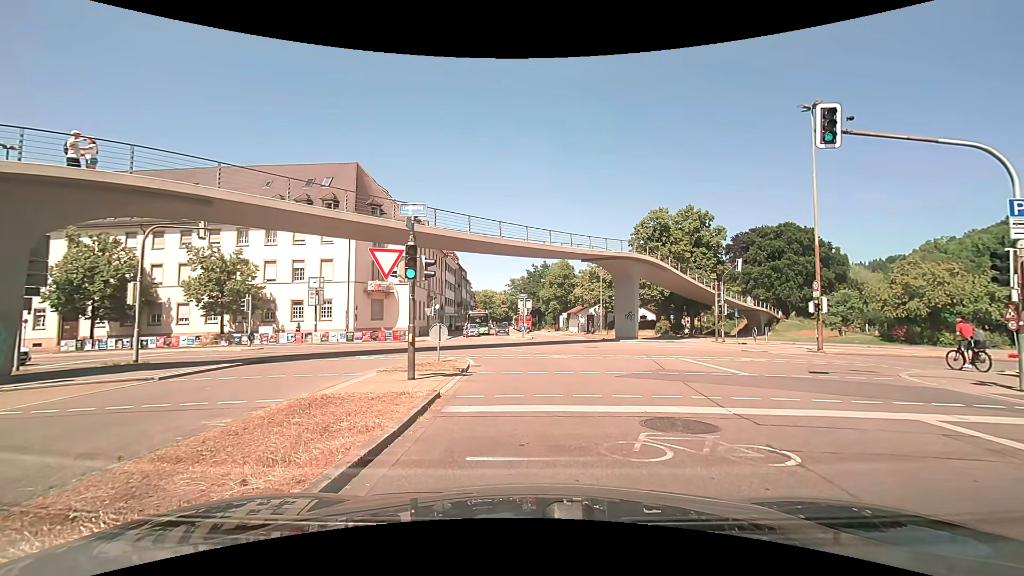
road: primary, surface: asphalt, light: Day
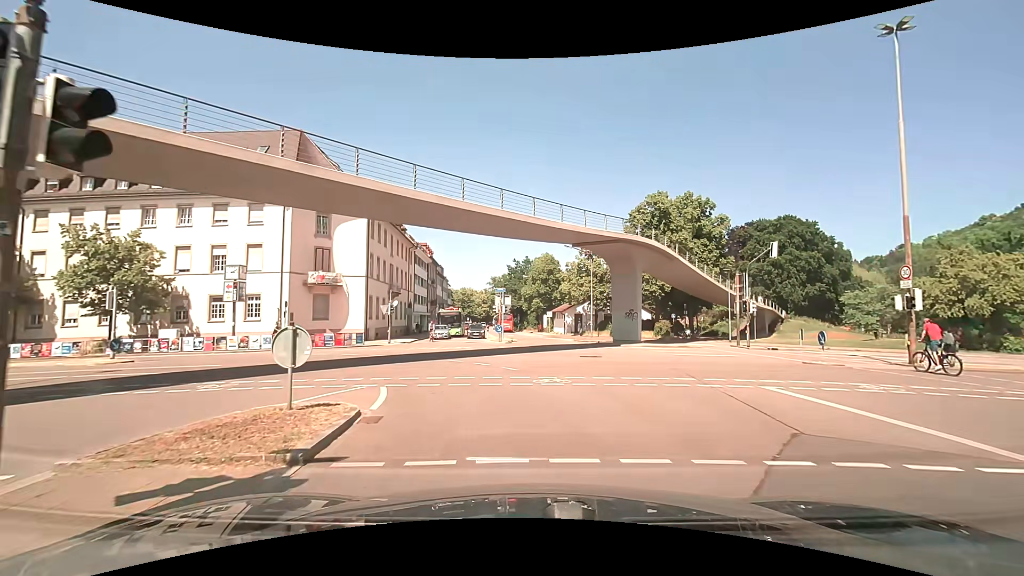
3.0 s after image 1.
(+0.4, +9.2) m; +3°
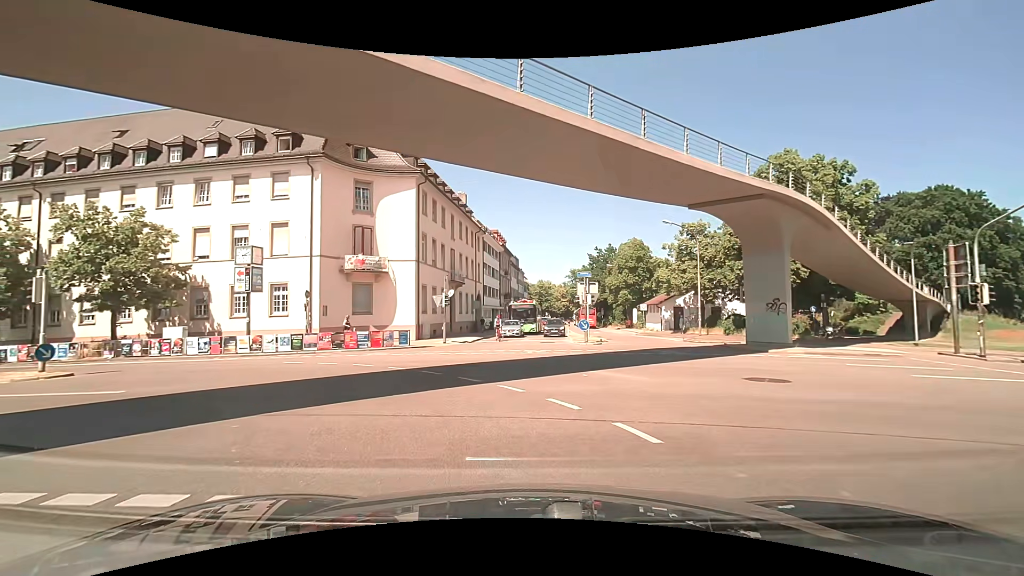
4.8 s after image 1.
(-0.6, +9.3) m; -9°
(-2, +10) (-8, +17) (-17, +21) (-27, +22) (-37, +23) (-47, +25) (-57, +27) (-67, +29) (-77, +30) (-87, +31) m
